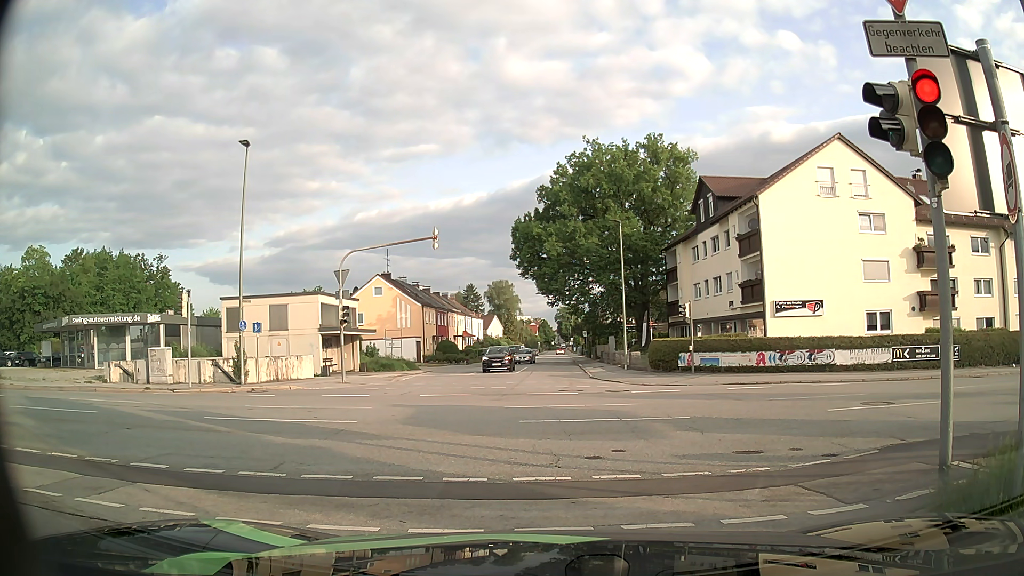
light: Day
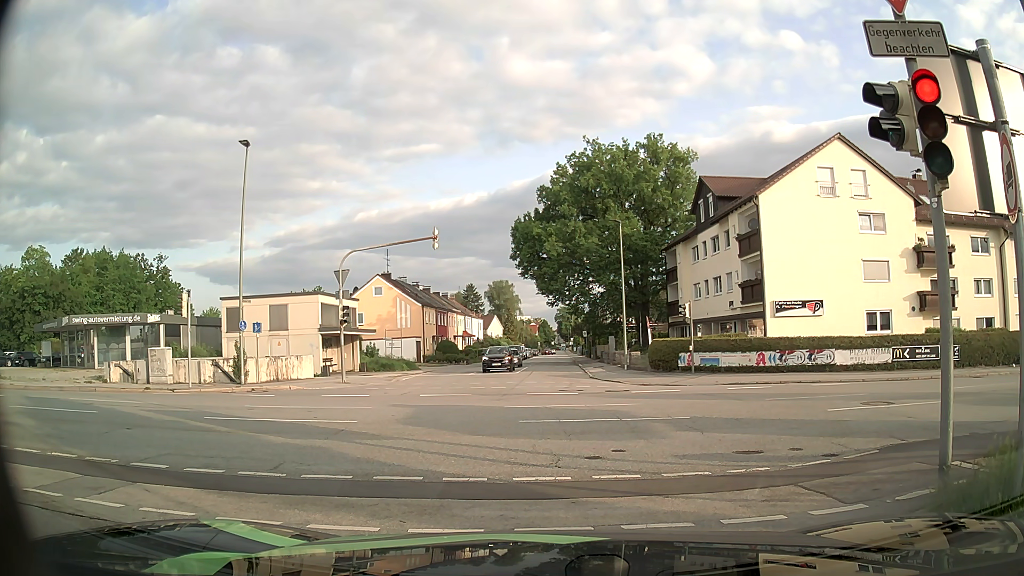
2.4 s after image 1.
(0.0, 0.0) m; 0°
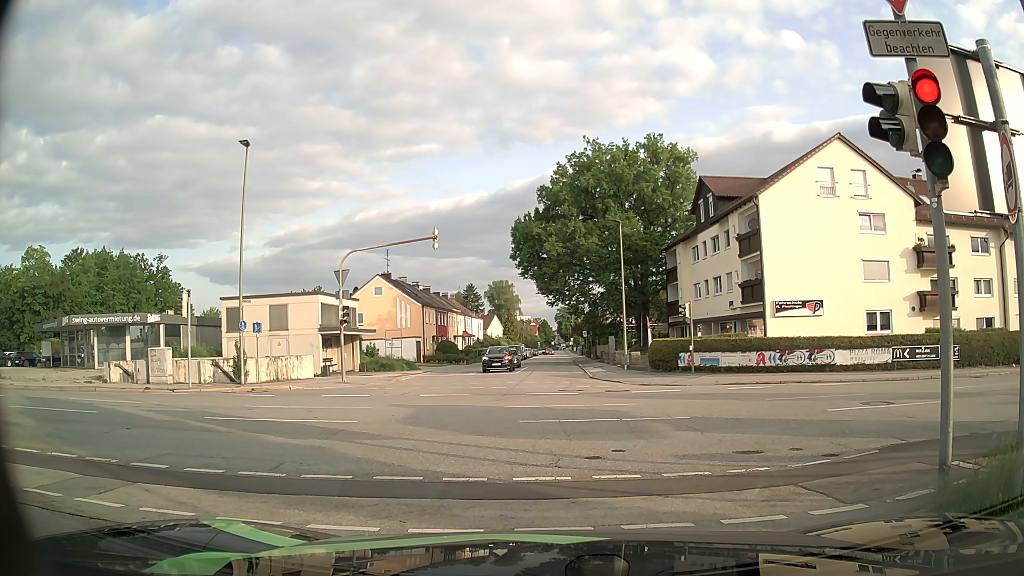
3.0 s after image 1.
(0.0, 0.0) m; 0°
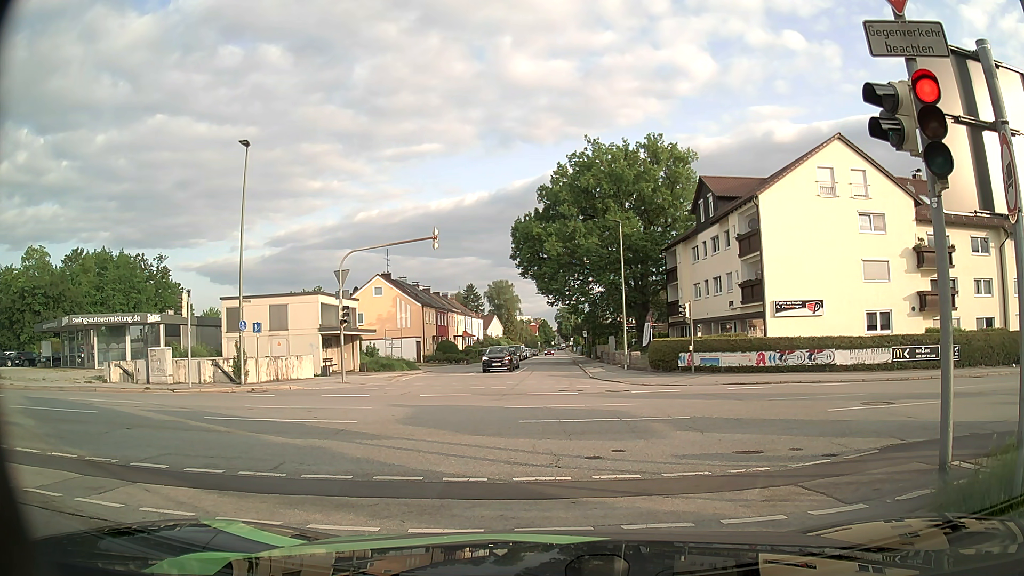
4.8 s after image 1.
(0.0, 0.0) m; 0°
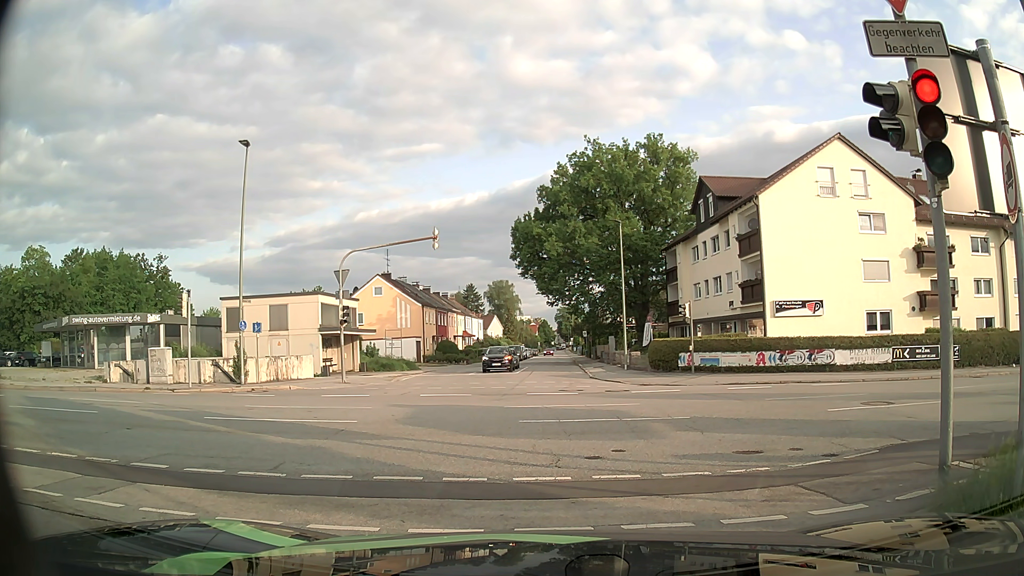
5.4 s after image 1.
(0.0, 0.0) m; 0°
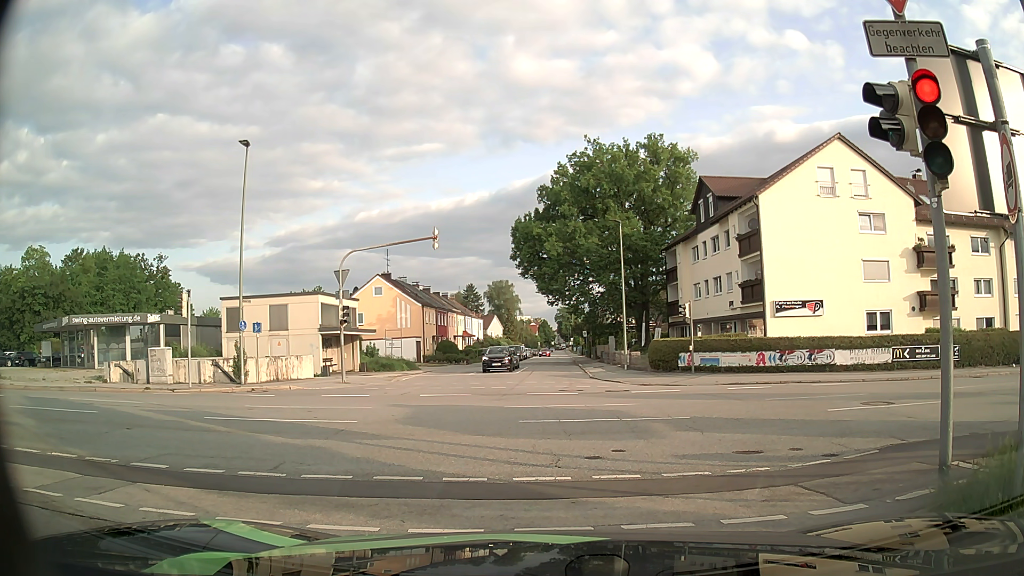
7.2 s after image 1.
(0.0, 0.0) m; 0°
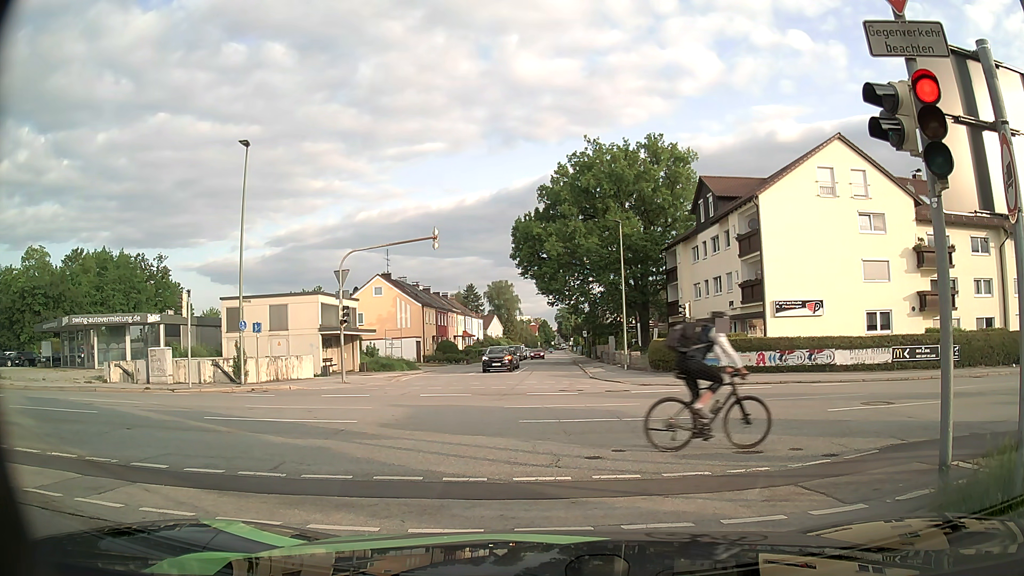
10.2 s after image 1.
(0.0, 0.0) m; 0°
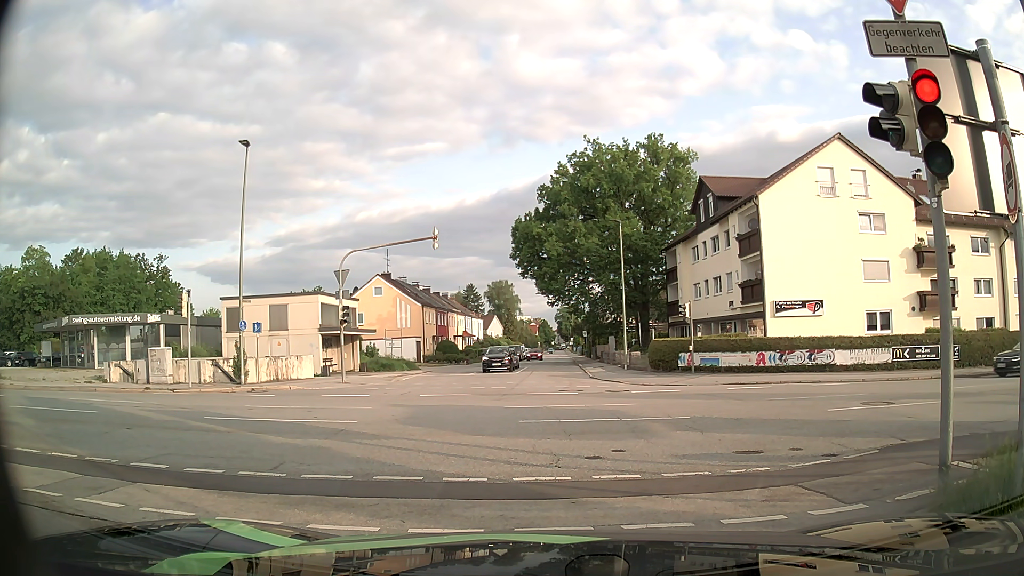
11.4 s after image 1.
(0.0, 0.0) m; 0°
